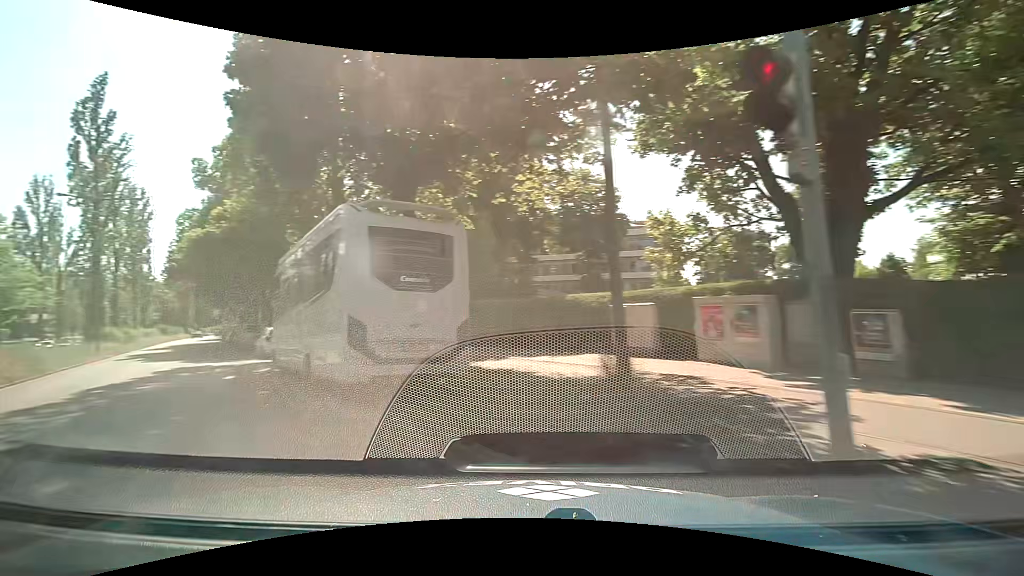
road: secondary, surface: asphalt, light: Day
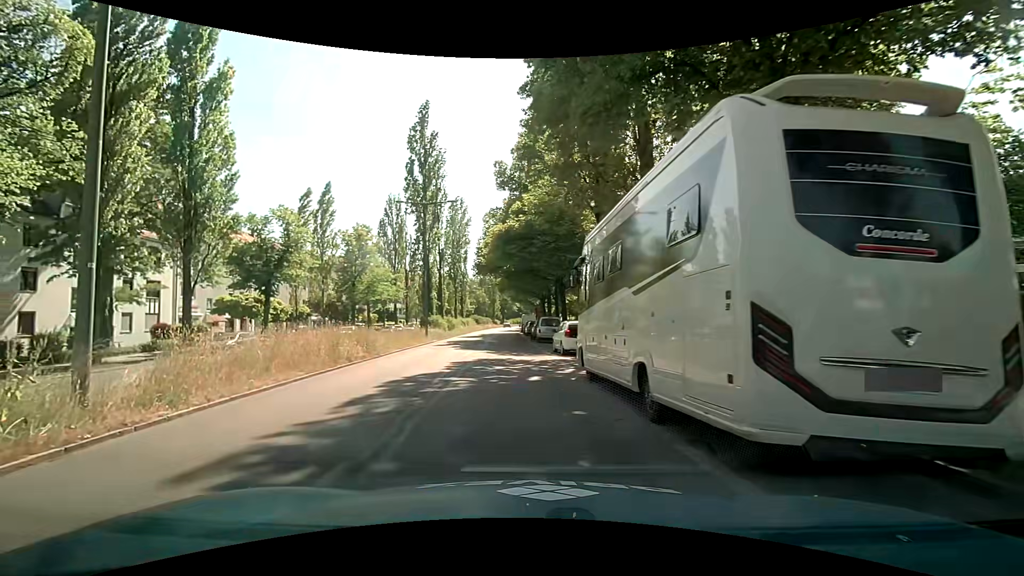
(-1.4, +4.3) m; -29°
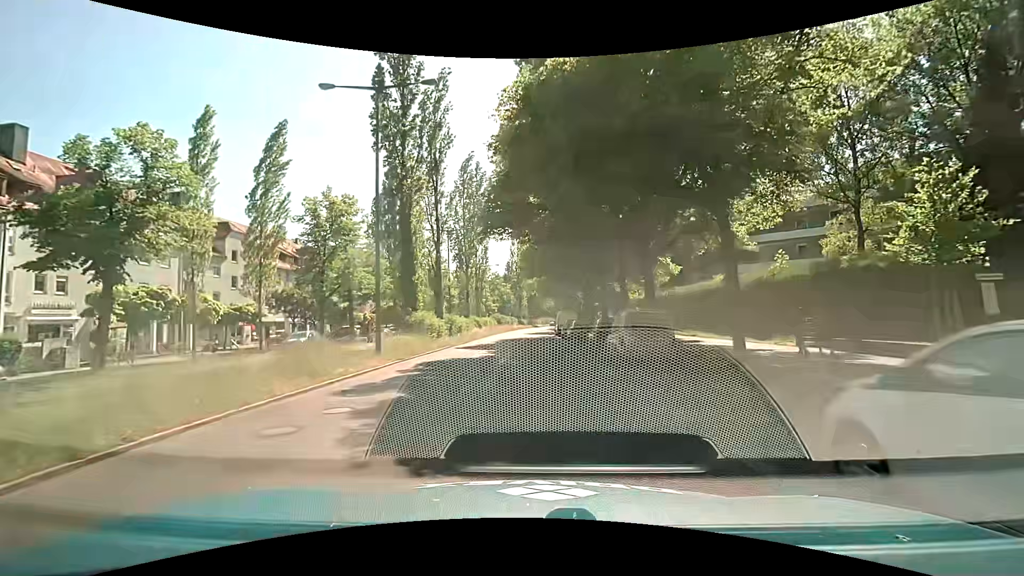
(-1.3, +20.1) m; -2°
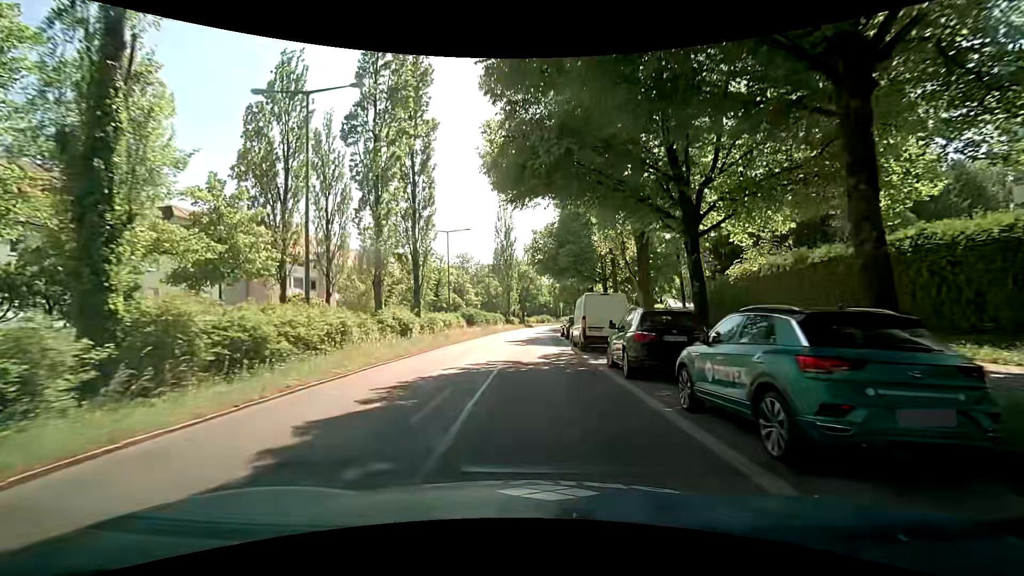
(-0.3, +30.1) m; 0°
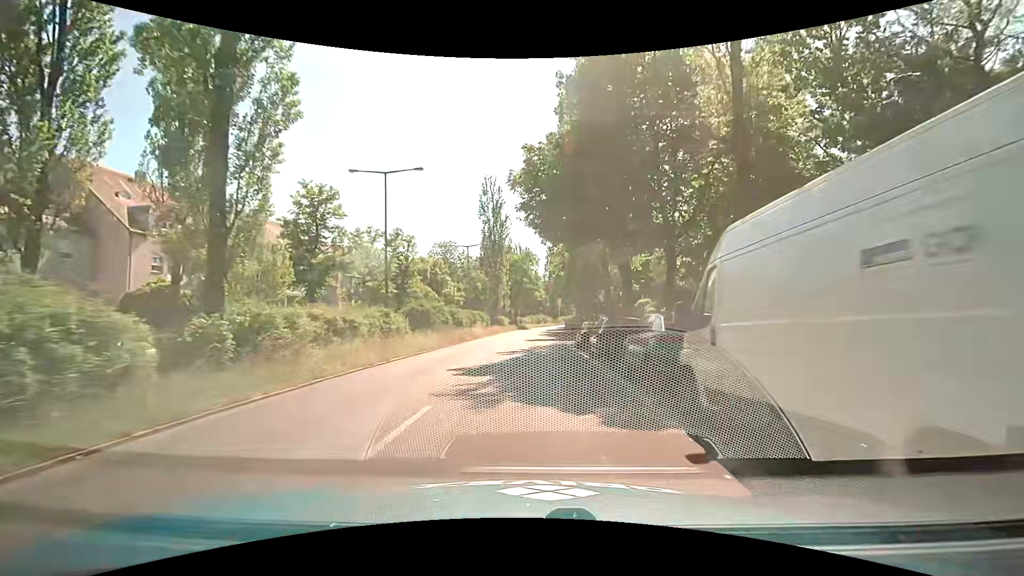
(0.0, +19.9) m; +1°
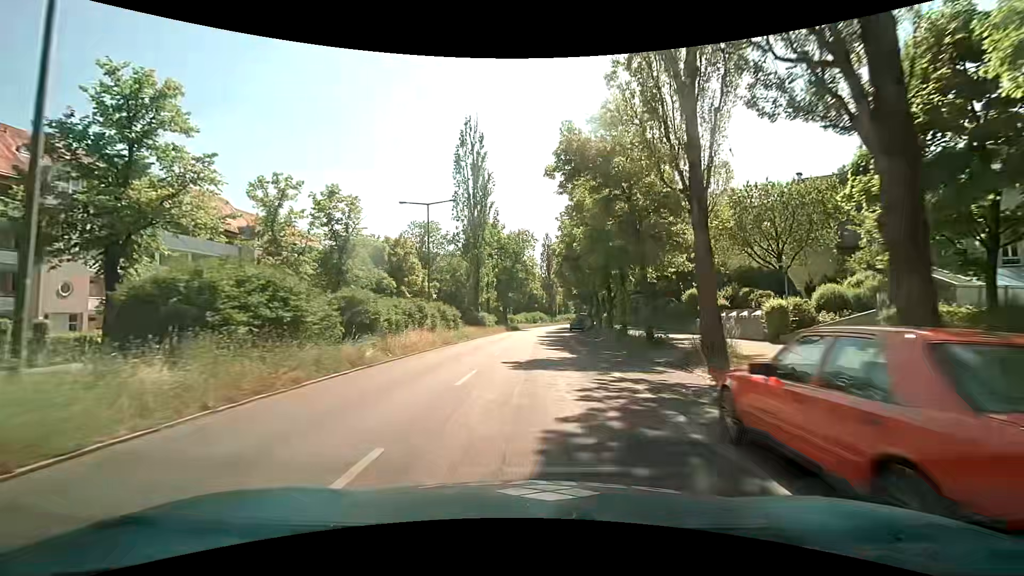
(-0.1, +20.8) m; 0°
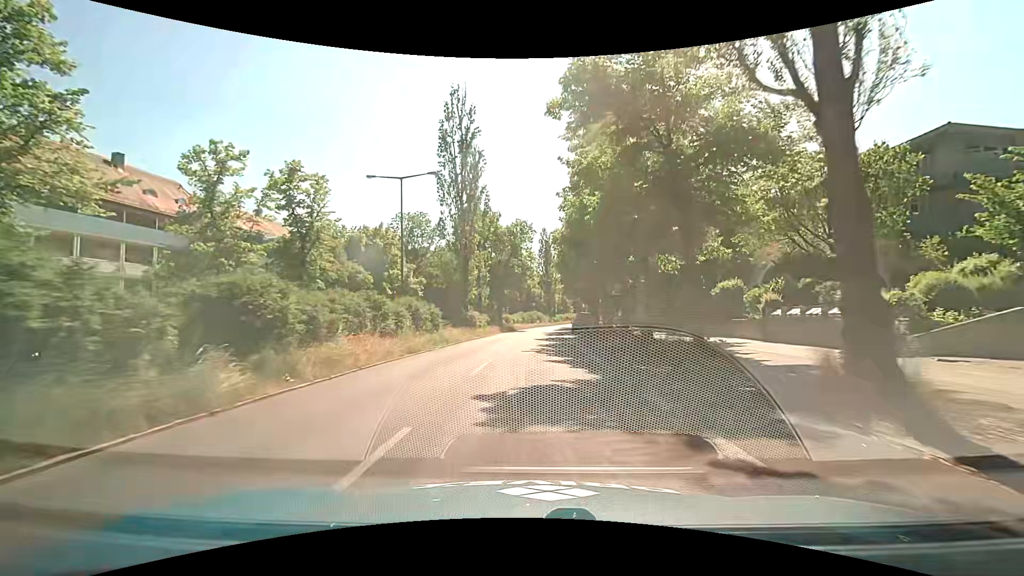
(+0.1, +7.1) m; 0°
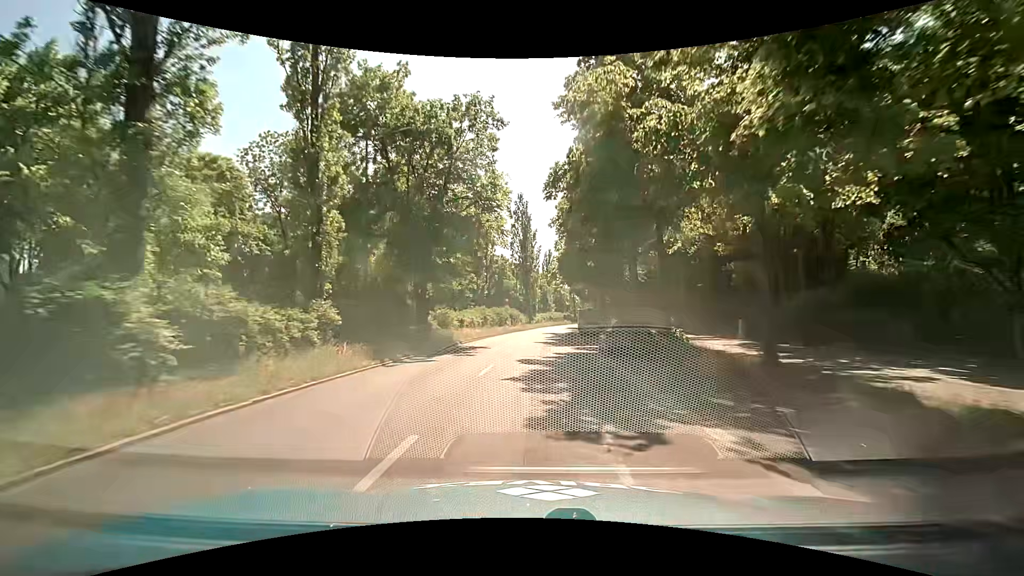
(+0.8, +36.5) m; +3°
(0, +10) (0, +20) (+1, +30) (+1, +40) (+2, +50) (+3, +60) (+4, +70) (+5, +80) (+7, +90) (+8, +100) m
